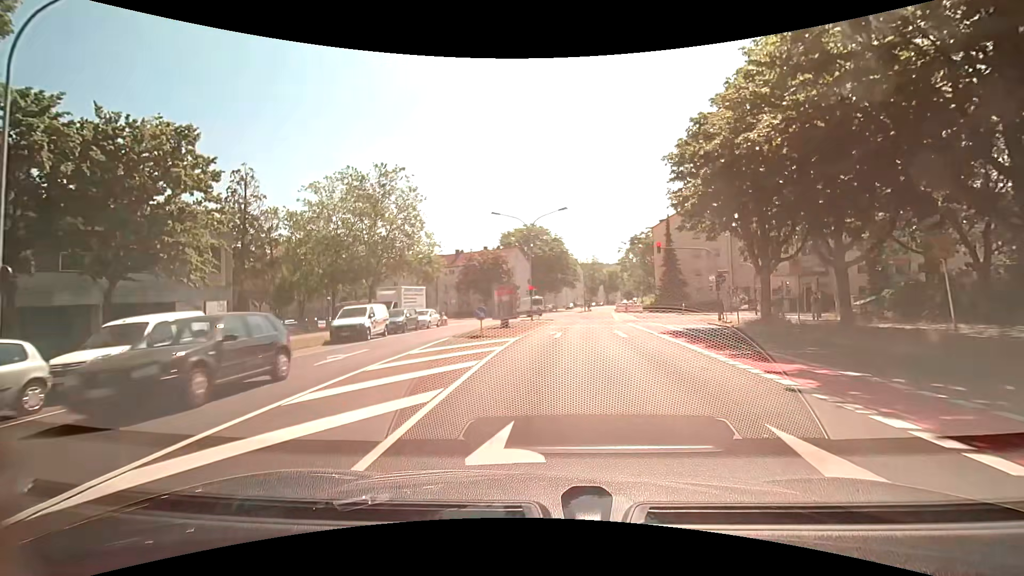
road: tertiary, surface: asphalt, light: Day
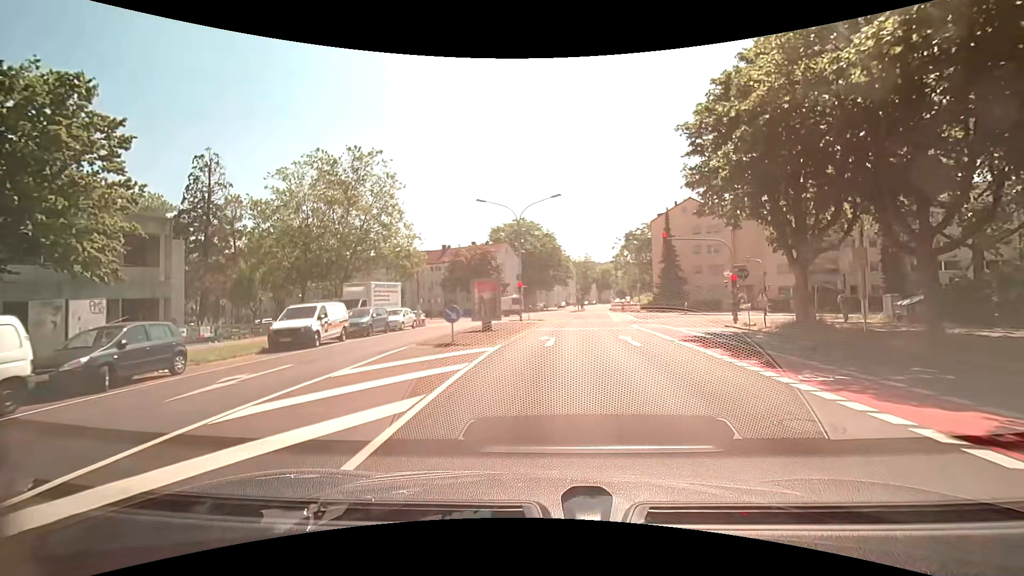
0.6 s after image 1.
(+0.1, +4.7) m; +1°
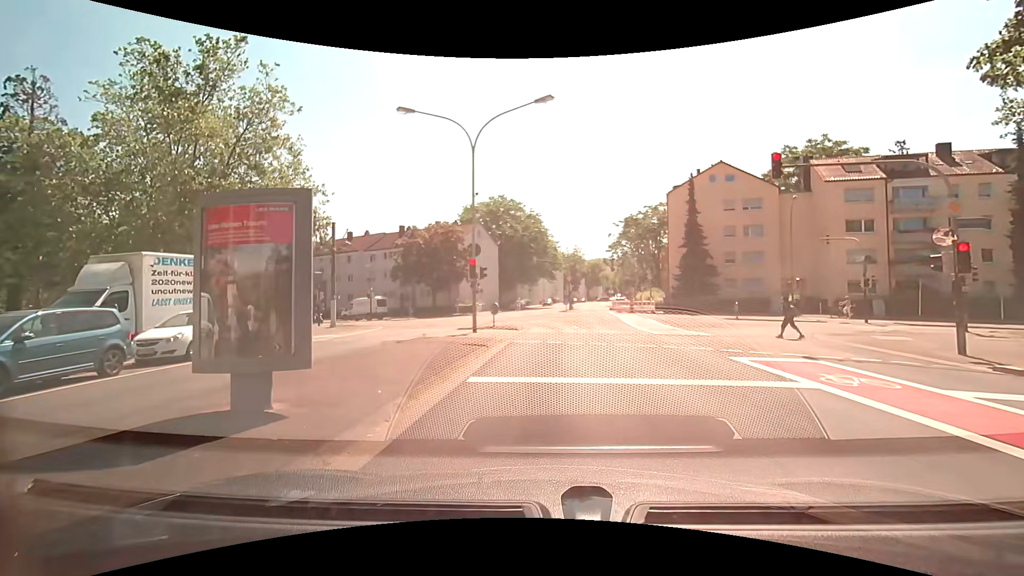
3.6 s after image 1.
(+0.4, +17.5) m; +2°
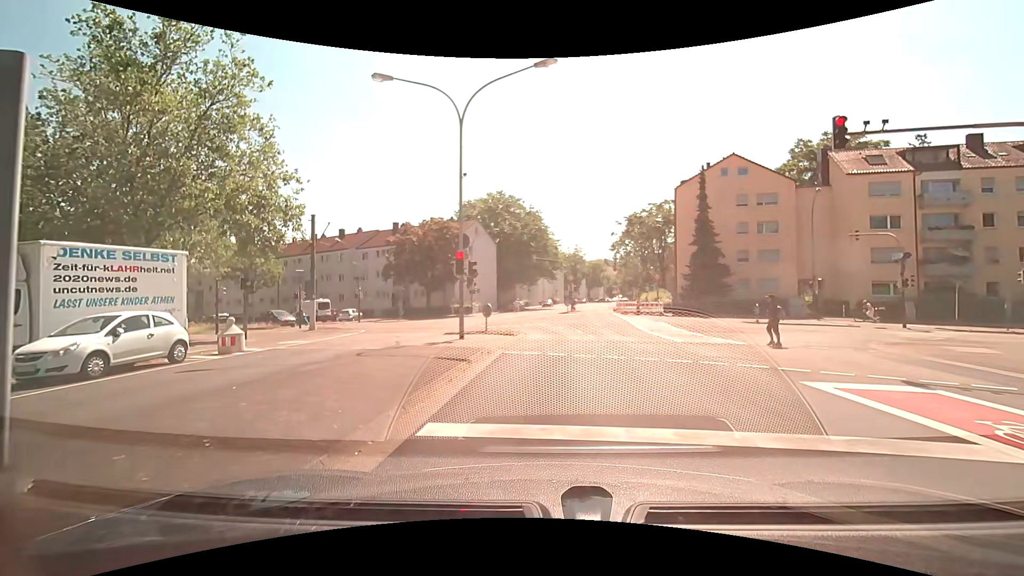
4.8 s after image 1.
(0.0, +3.1) m; -1°
